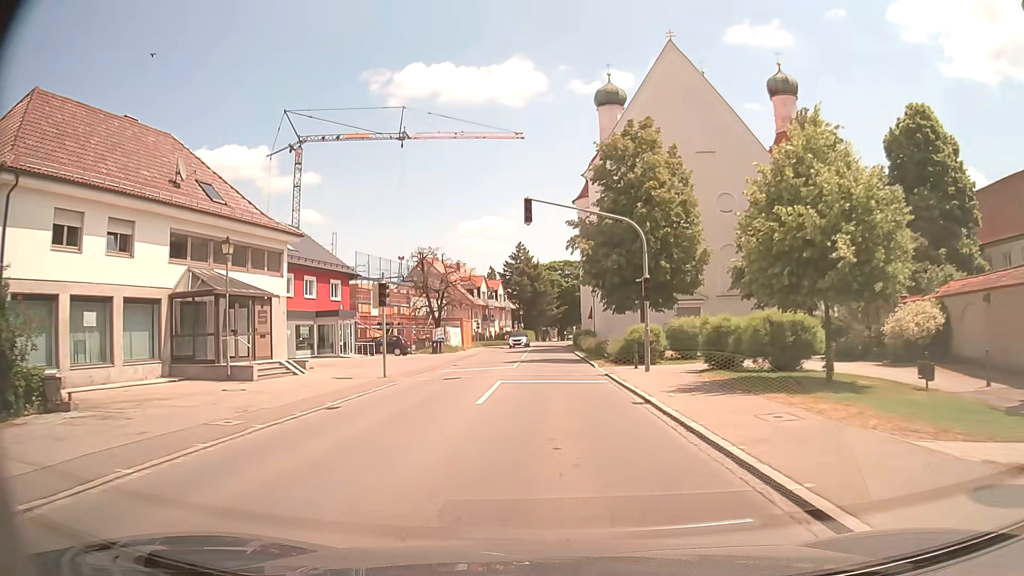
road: tertiary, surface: asphalt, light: Day
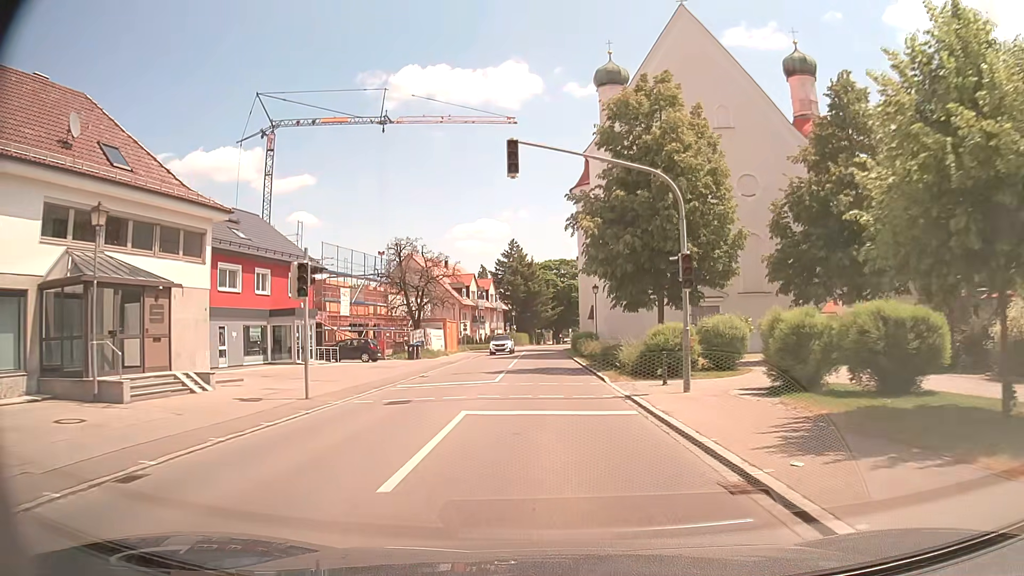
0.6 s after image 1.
(0.0, +7.3) m; 0°
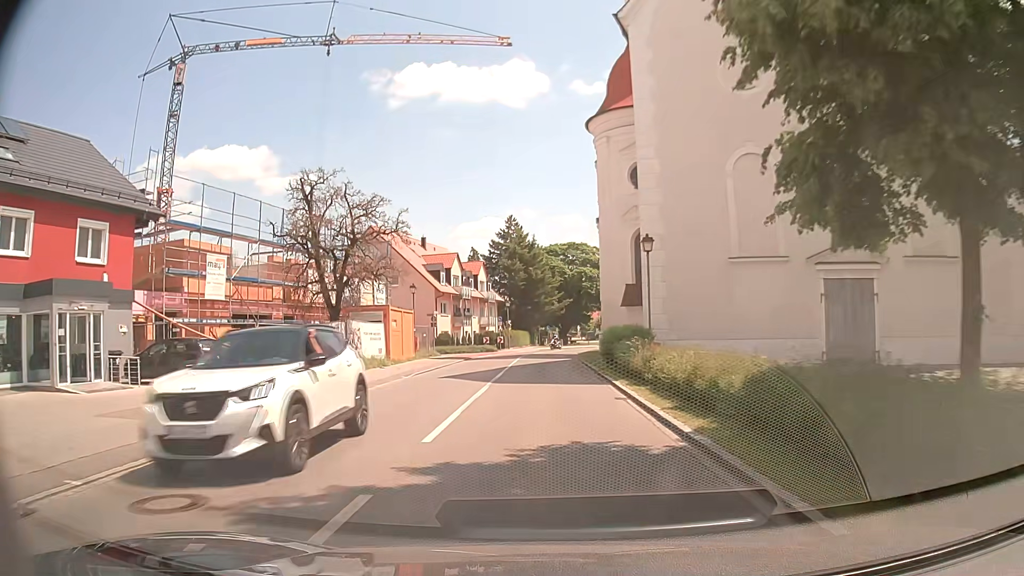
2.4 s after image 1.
(-0.1, +21.6) m; 0°
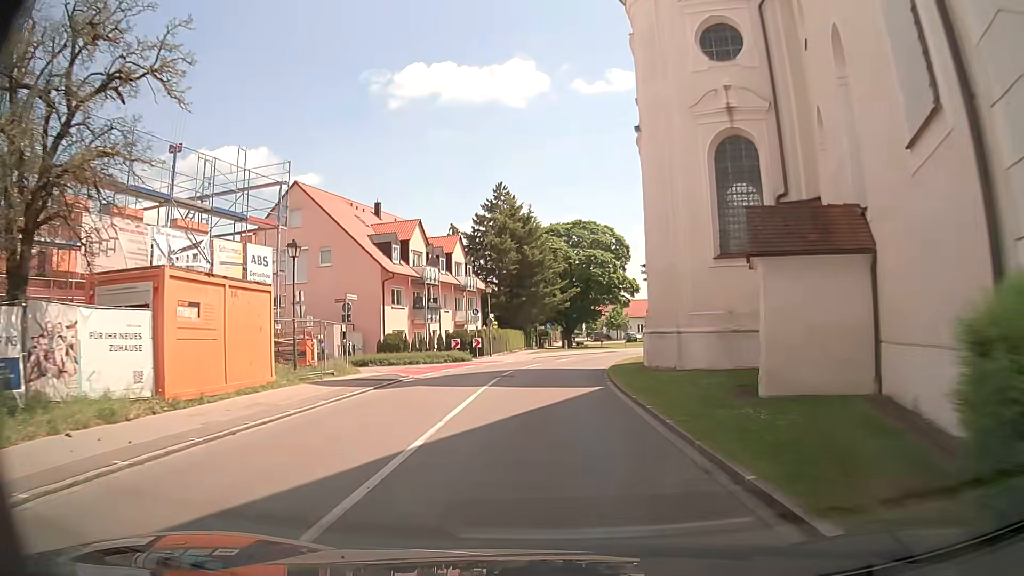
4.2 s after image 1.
(-0.1, +20.9) m; 0°
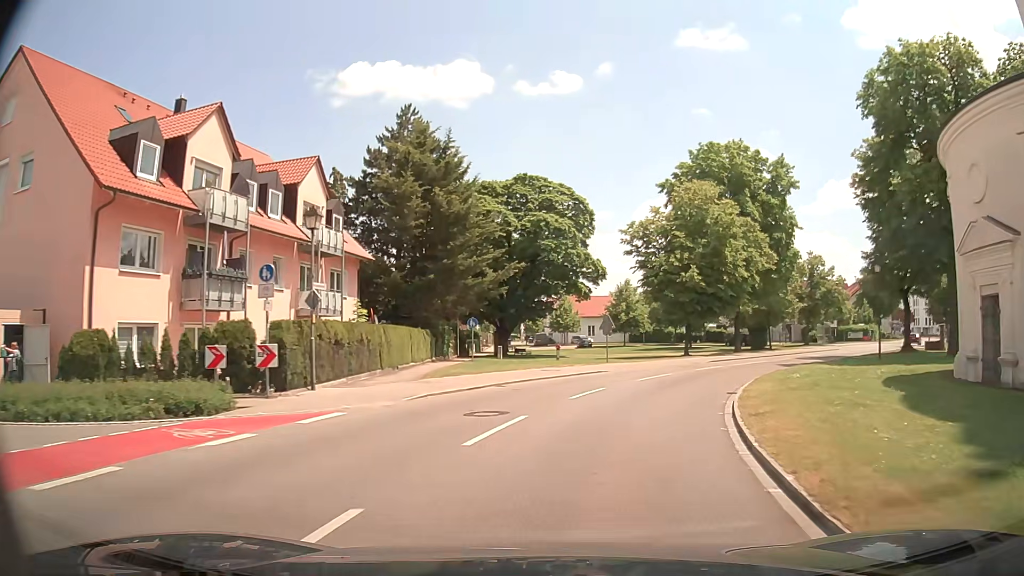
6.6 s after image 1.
(+0.4, +26.1) m; +5°
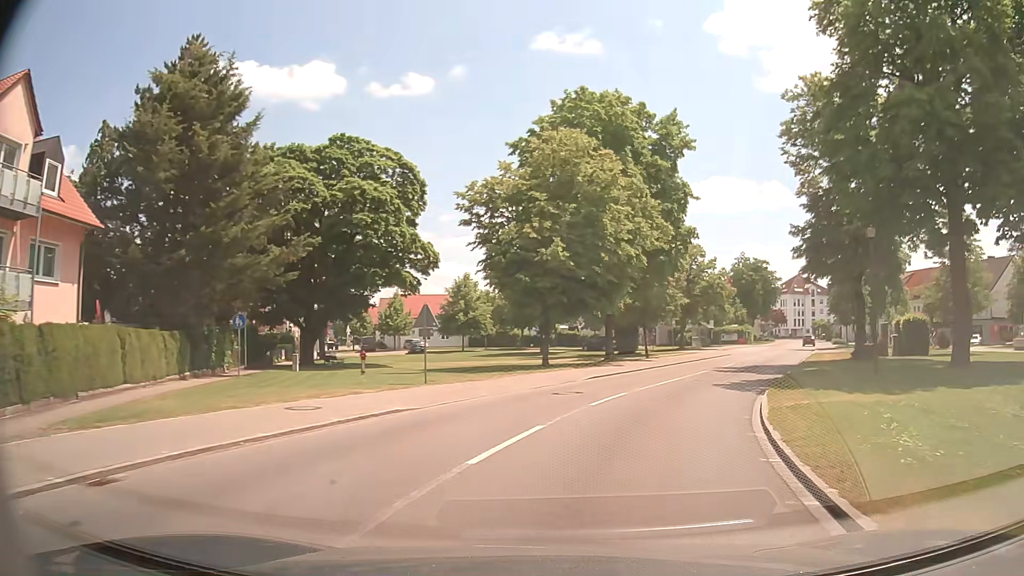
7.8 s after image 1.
(+1.5, +12.9) m; +13°
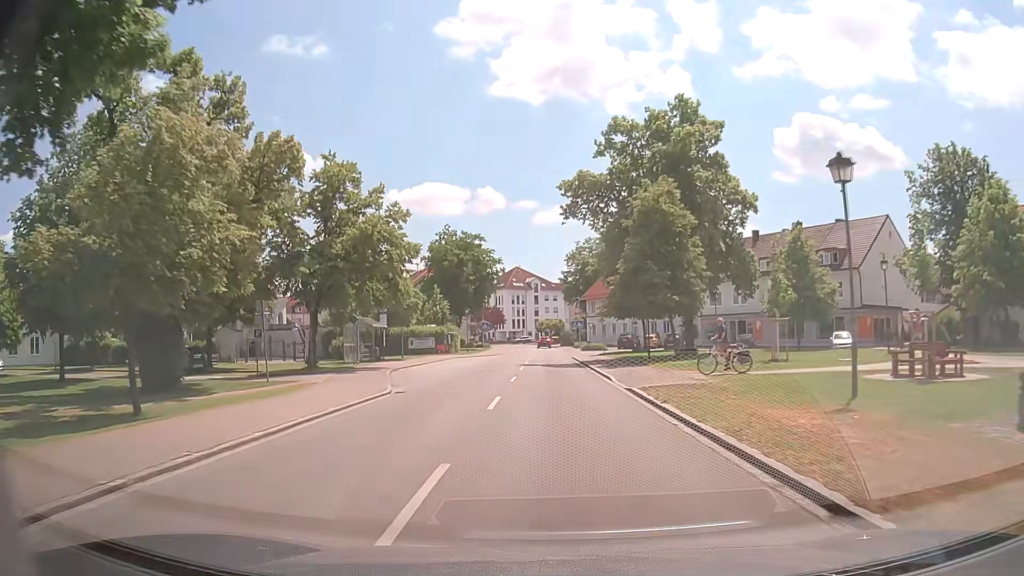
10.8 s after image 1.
(+10.4, +34.1) m; +25°
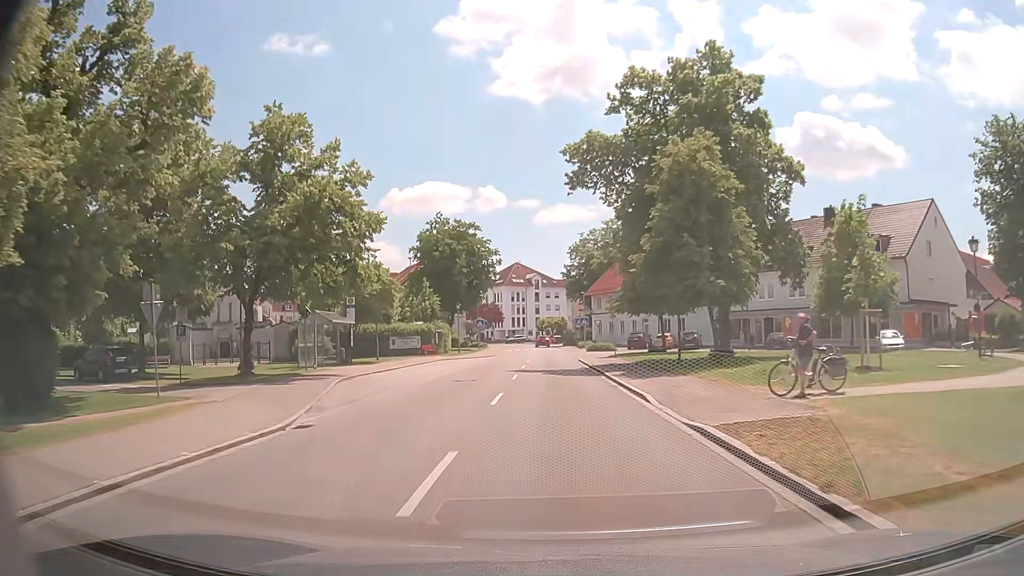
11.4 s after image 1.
(-0.1, +8.2) m; -1°
(0, +10) (0, +20) (0, +30) (0, +40) (0, +50) (+1, +60) (0, +70) (0, +80) (0, +90) (-1, +100) m
